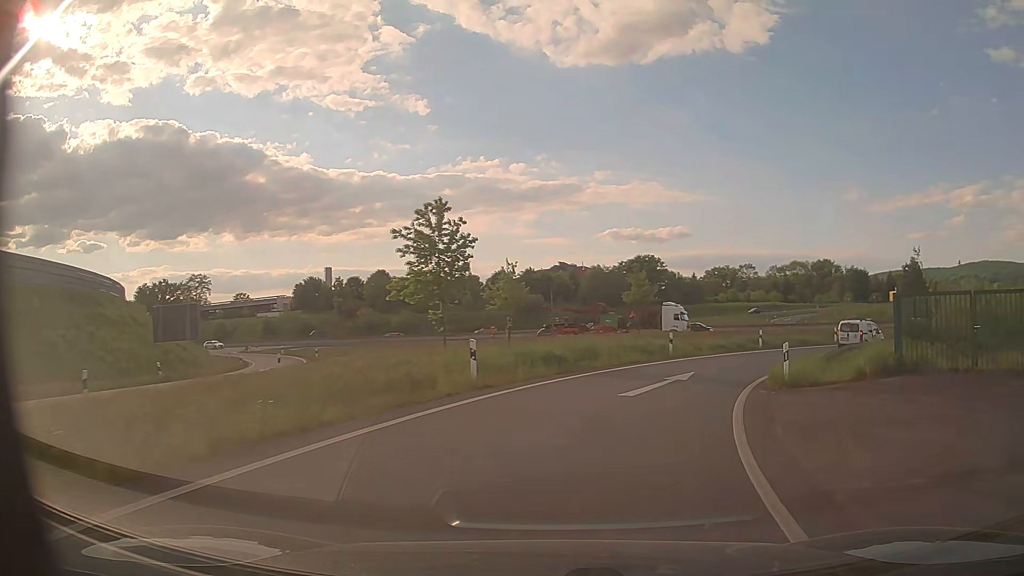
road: motorway_link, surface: asphalt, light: Day
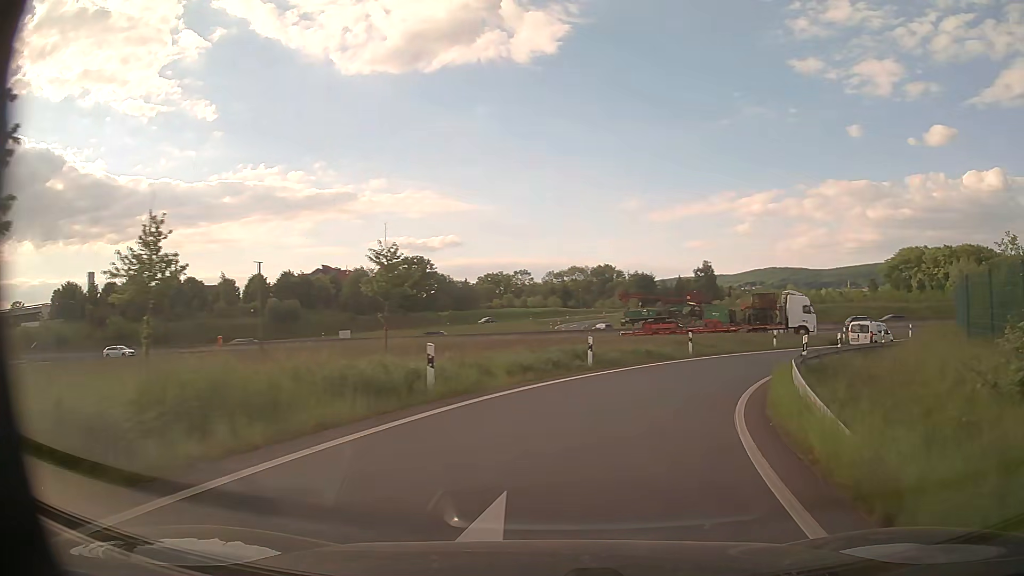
(+2.5, +15.4) m; +19°
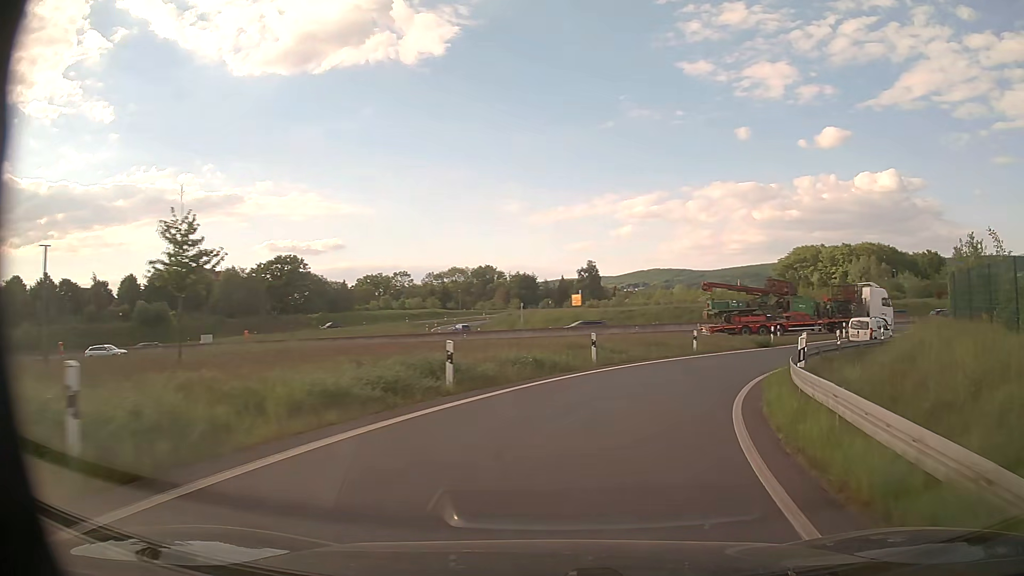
(+0.7, +7.9) m; +10°
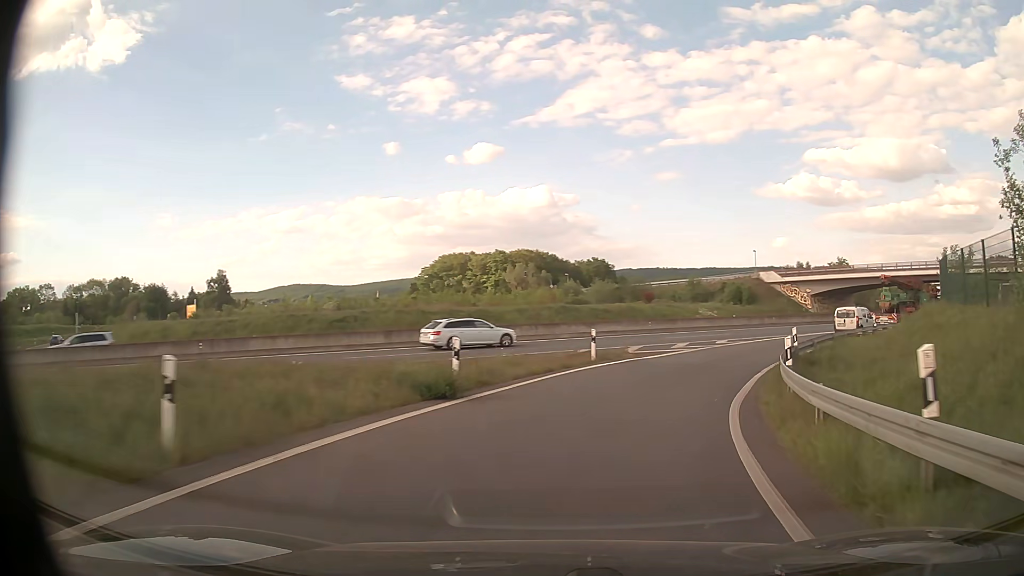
(+6.2, +23.5) m; +30°
(+1, +10) (+4, +19) (+9, +28) (+15, +36) (+23, +42) (+31, +48) (+39, +54) (+47, +60) (+56, +65) (+64, +71) m
